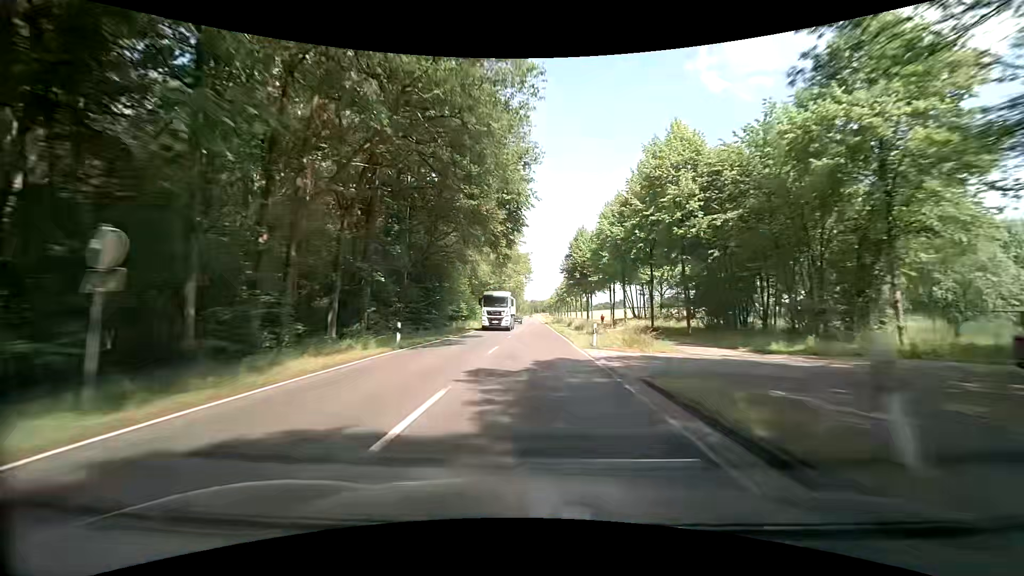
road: secondary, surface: asphalt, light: Day
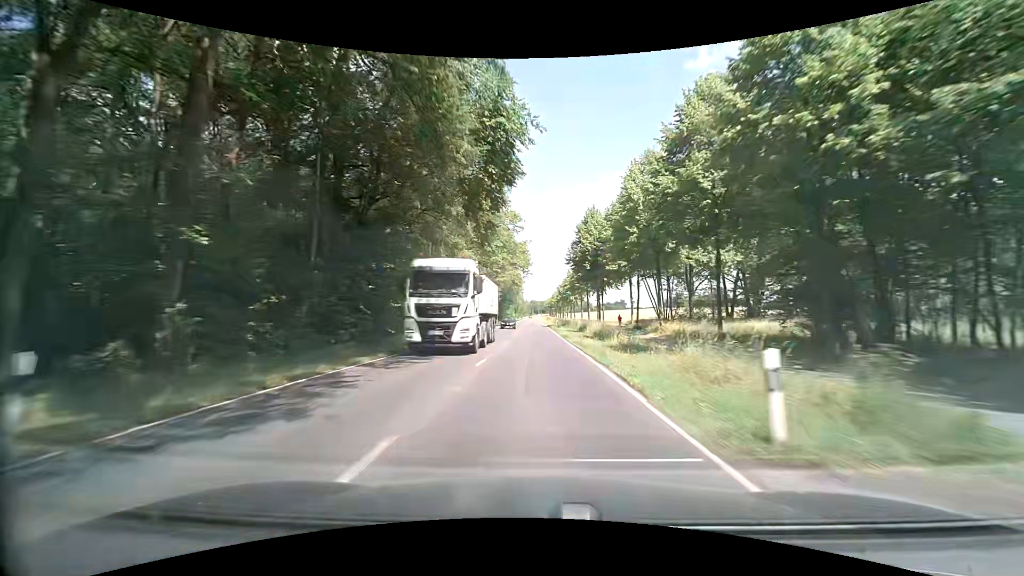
(+0.2, +15.9) m; +1°
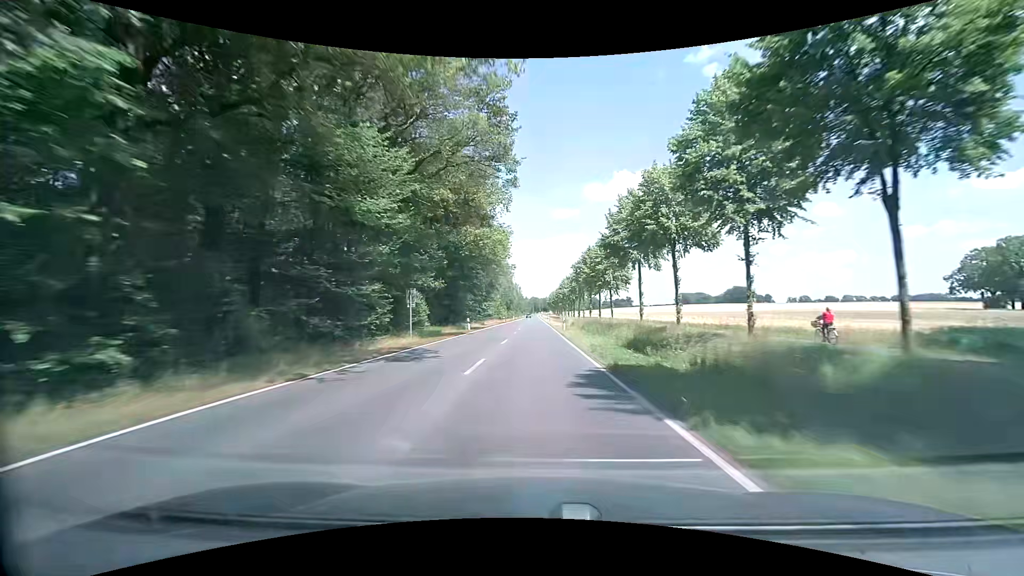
(-0.6, +63.4) m; -1°
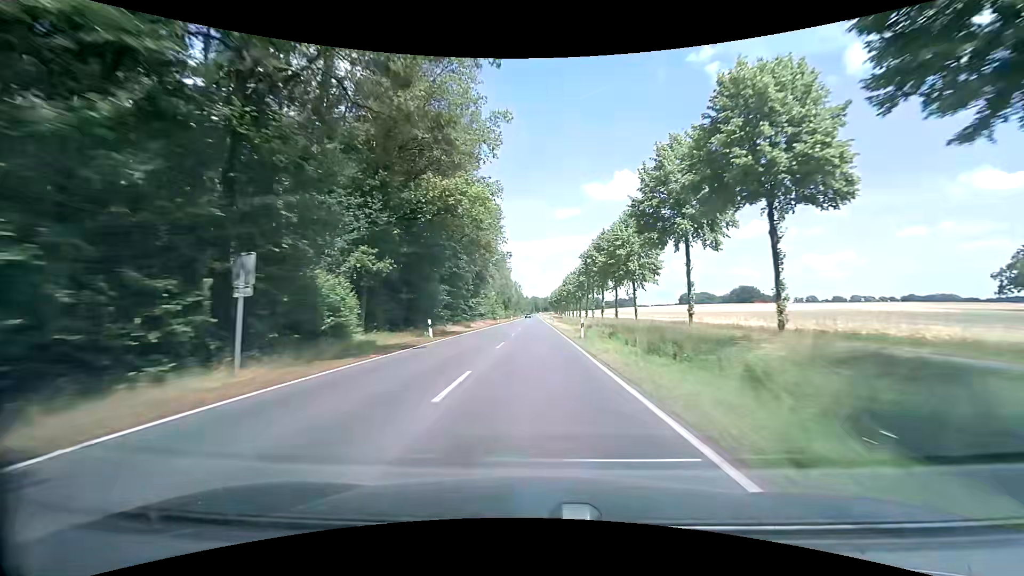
(0.0, +15.8) m; 0°
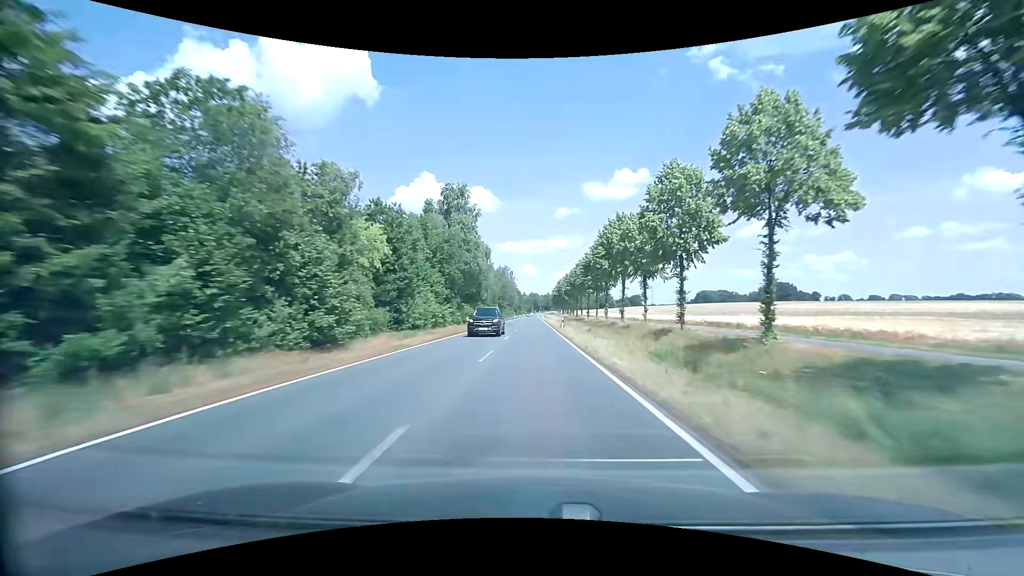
(+0.5, +79.0) m; 0°
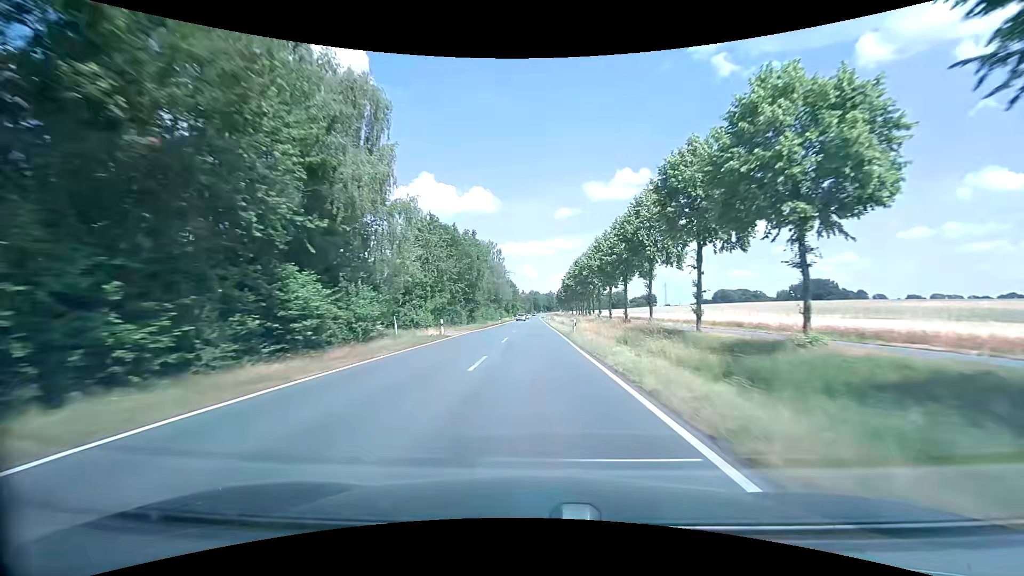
(0.0, +63.2) m; 0°
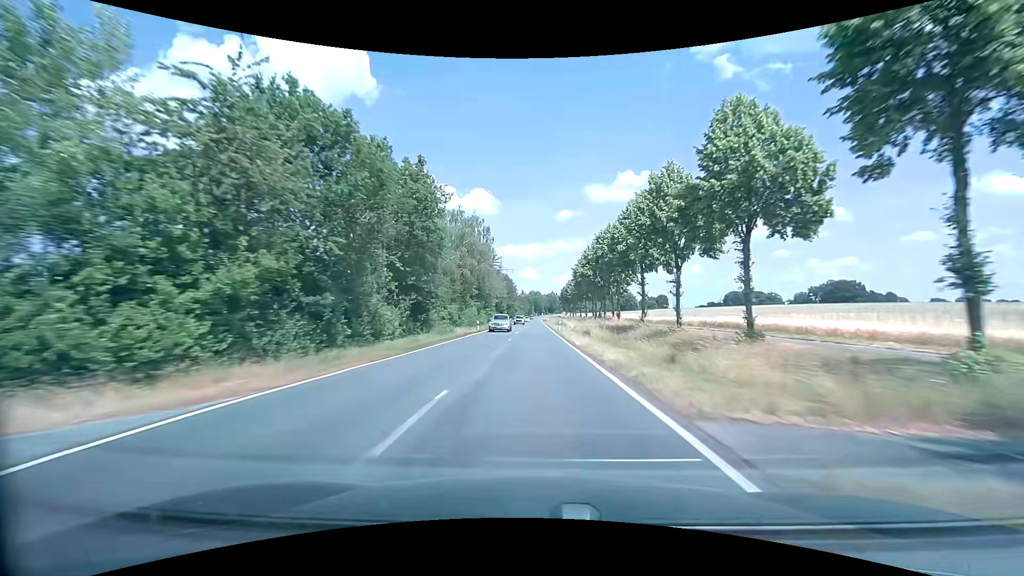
(0.0, +31.6) m; 0°
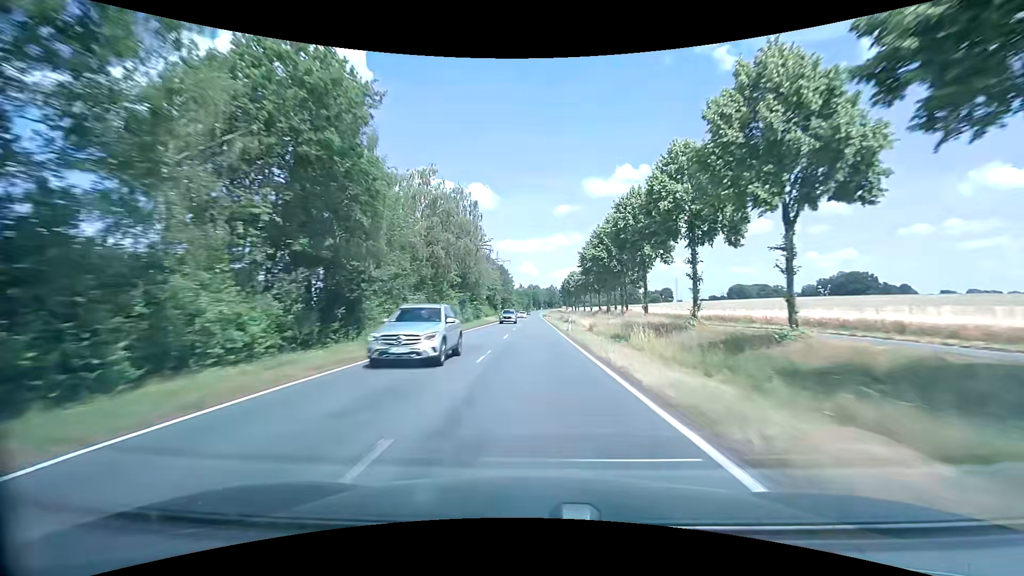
(0.0, +15.8) m; 0°
(0, +10) (0, +20) (0, +30) (0, +40) (0, +50) (0, +60) (0, +70) (0, +80) (0, +90) (0, +100) m
